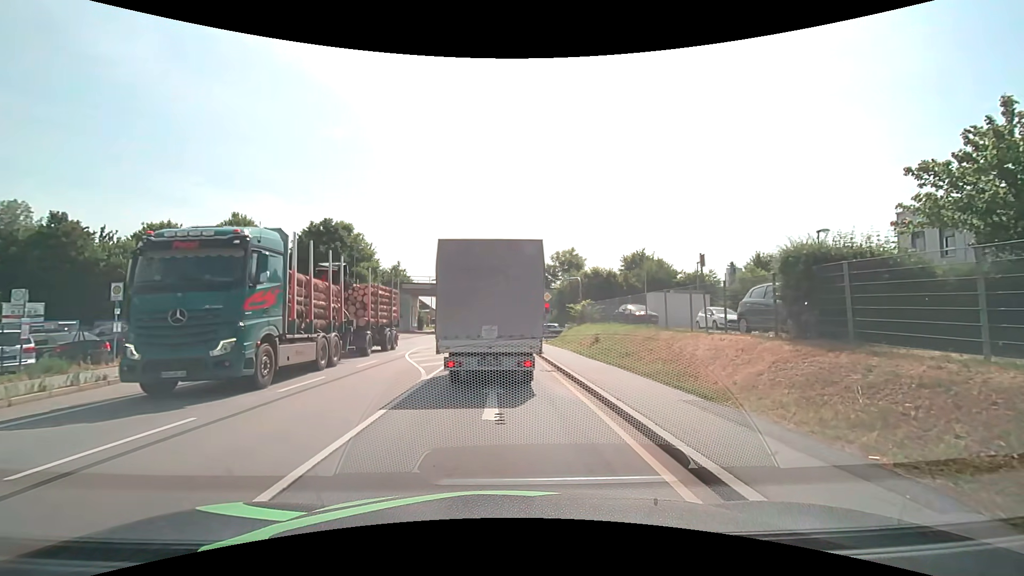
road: primary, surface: asphalt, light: Day
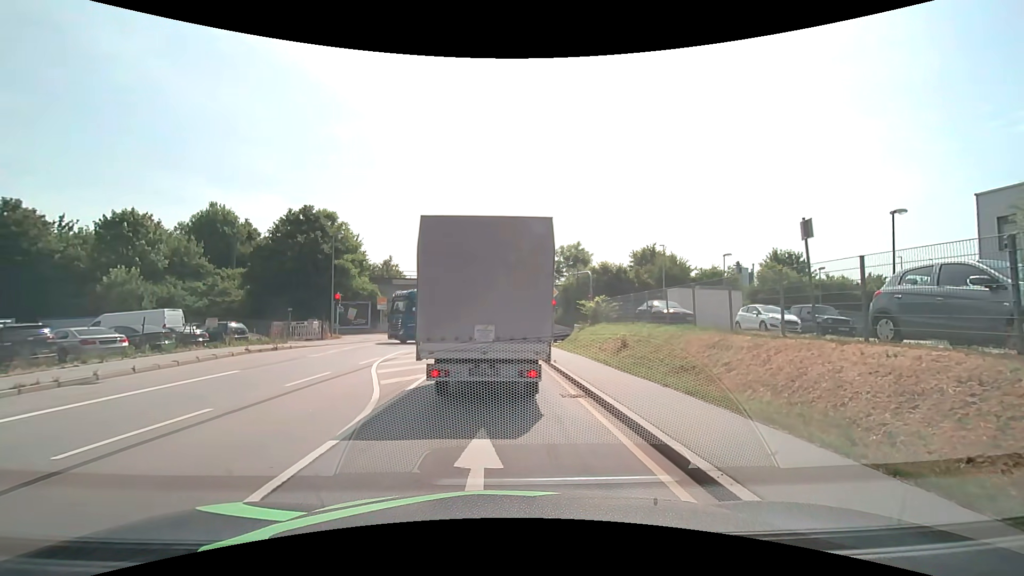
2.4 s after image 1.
(-0.1, +5.2) m; 0°
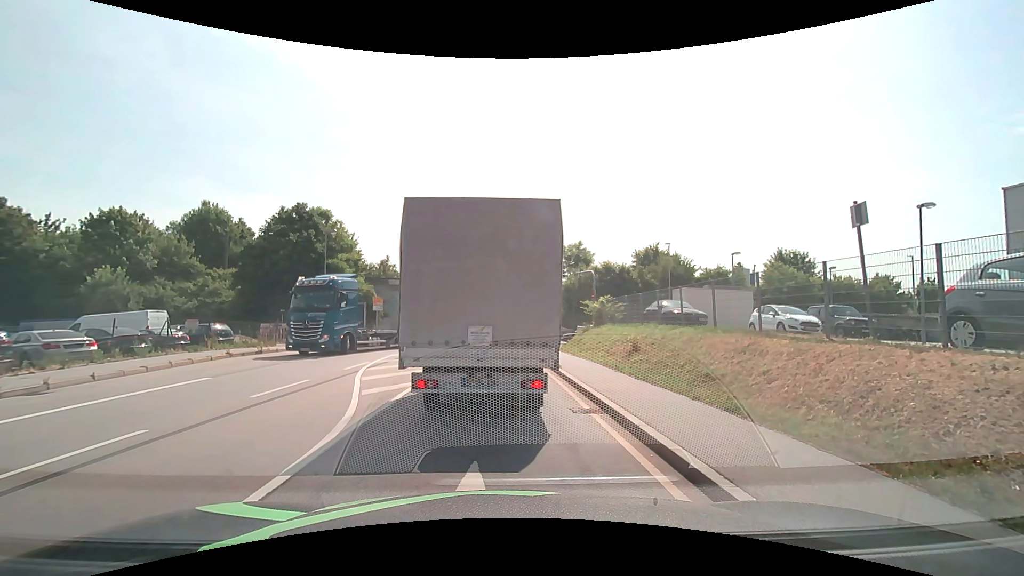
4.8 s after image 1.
(0.0, +1.5) m; 0°
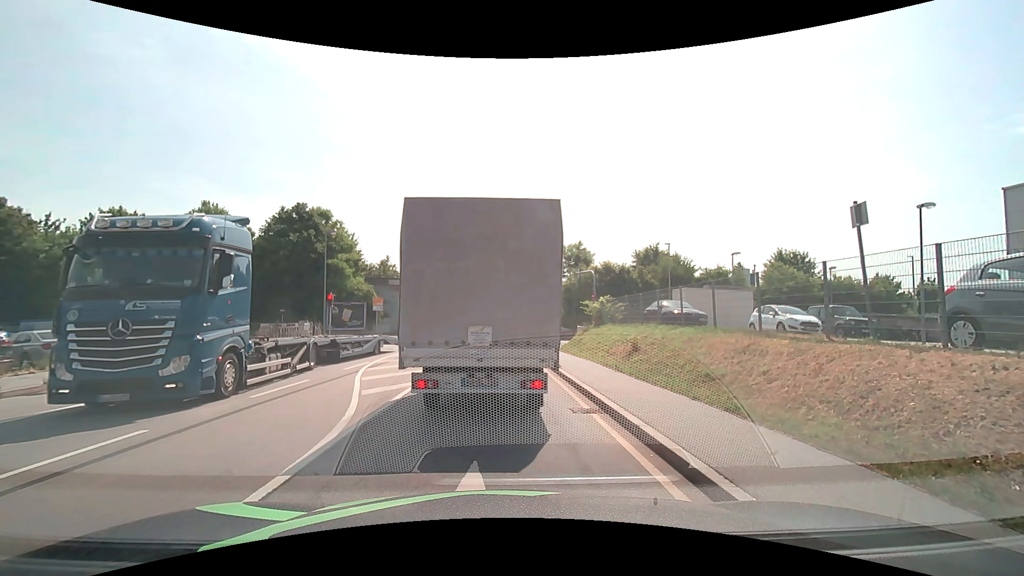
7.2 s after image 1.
(0.0, 0.0) m; 0°
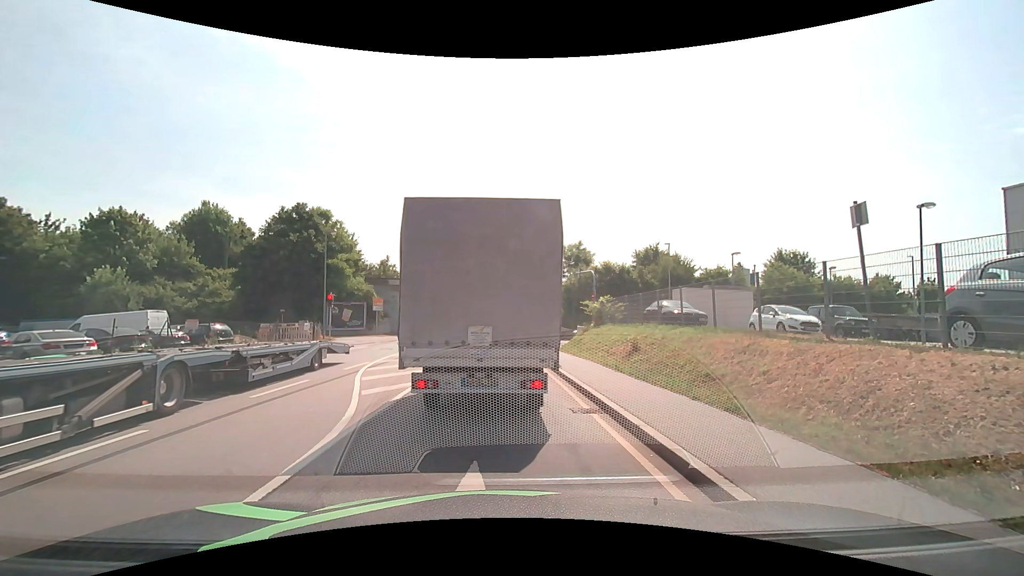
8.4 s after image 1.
(0.0, 0.0) m; 0°
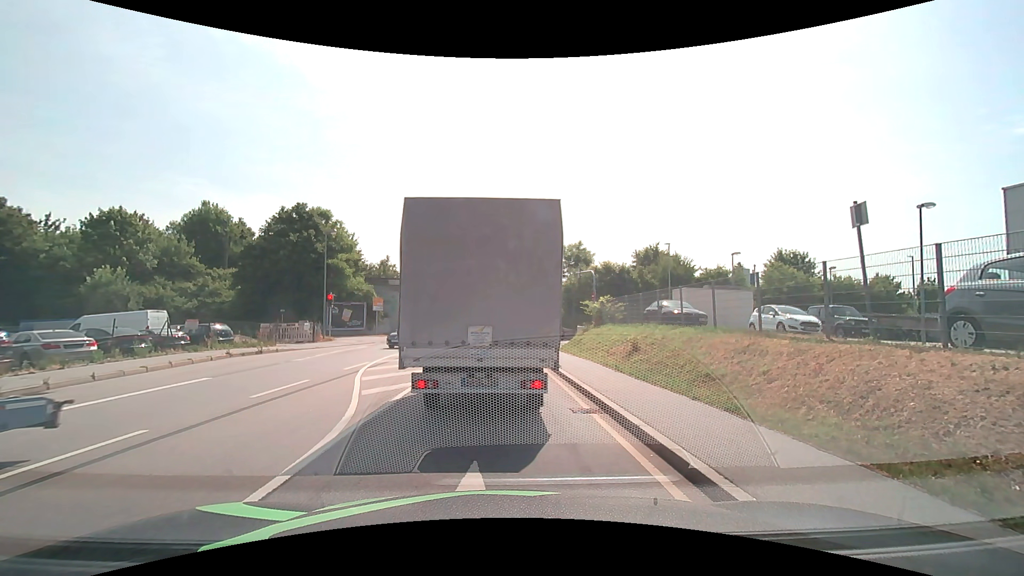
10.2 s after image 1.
(0.0, 0.0) m; 0°
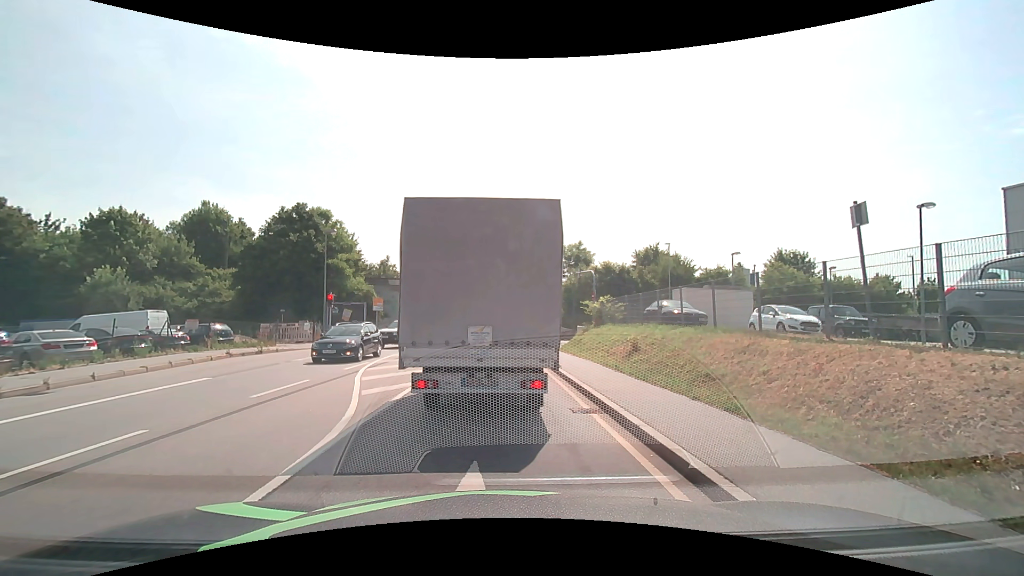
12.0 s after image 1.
(0.0, 0.0) m; 0°
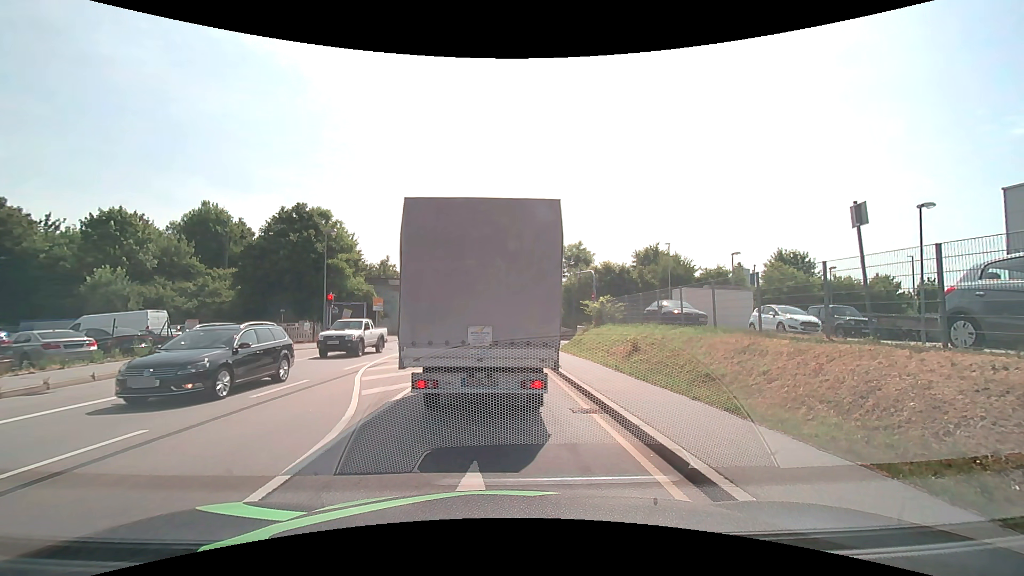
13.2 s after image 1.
(0.0, 0.0) m; 0°
(0, +10) (-1, +20) (-1, +30) (-1, +40) (-2, +50) (-2, +60) (-2, +70) (-2, +80) (-1, +90) (0, +100) m
